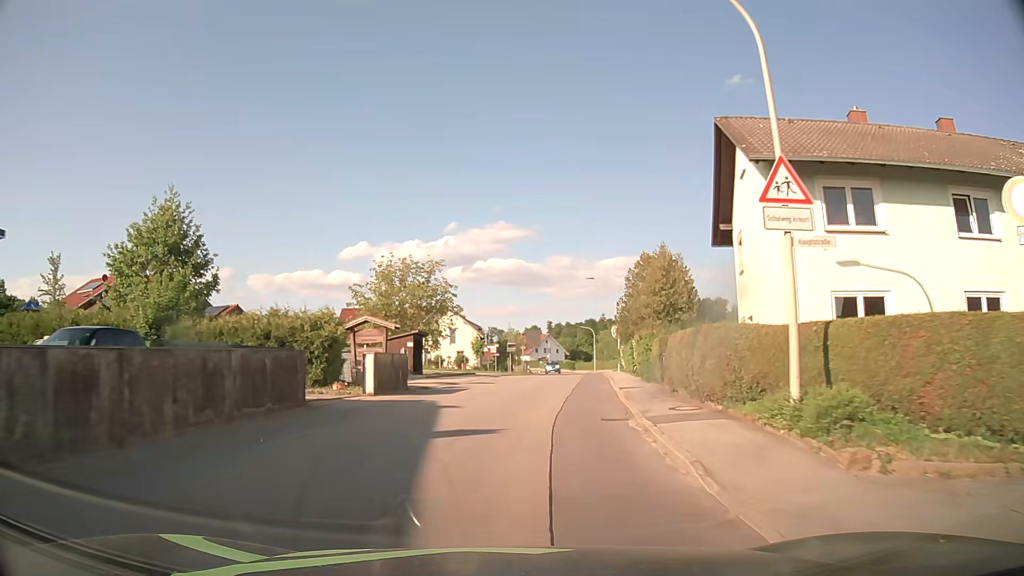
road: tertiary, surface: asphalt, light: Day
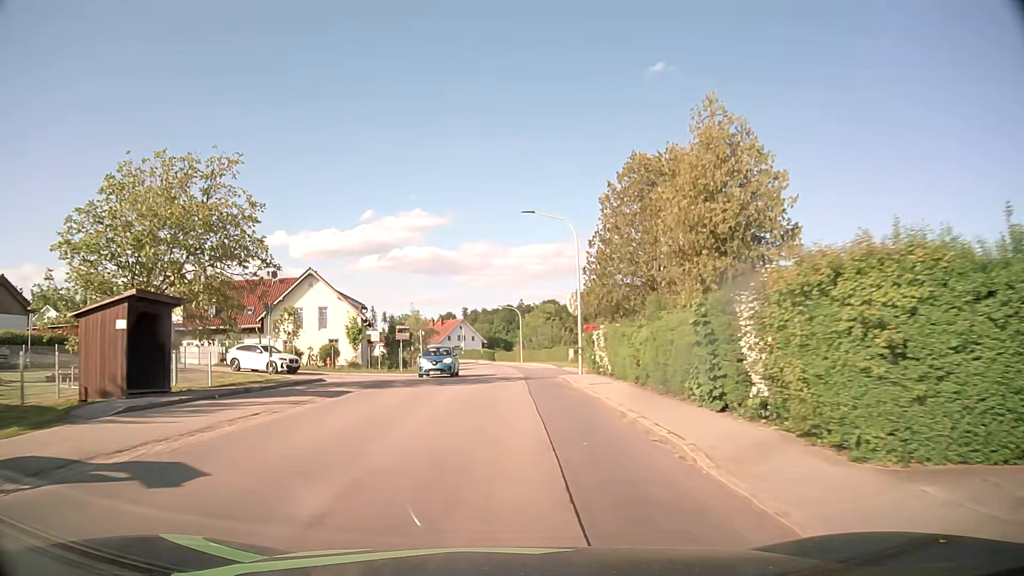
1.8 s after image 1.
(+1.7, +24.0) m; +7°
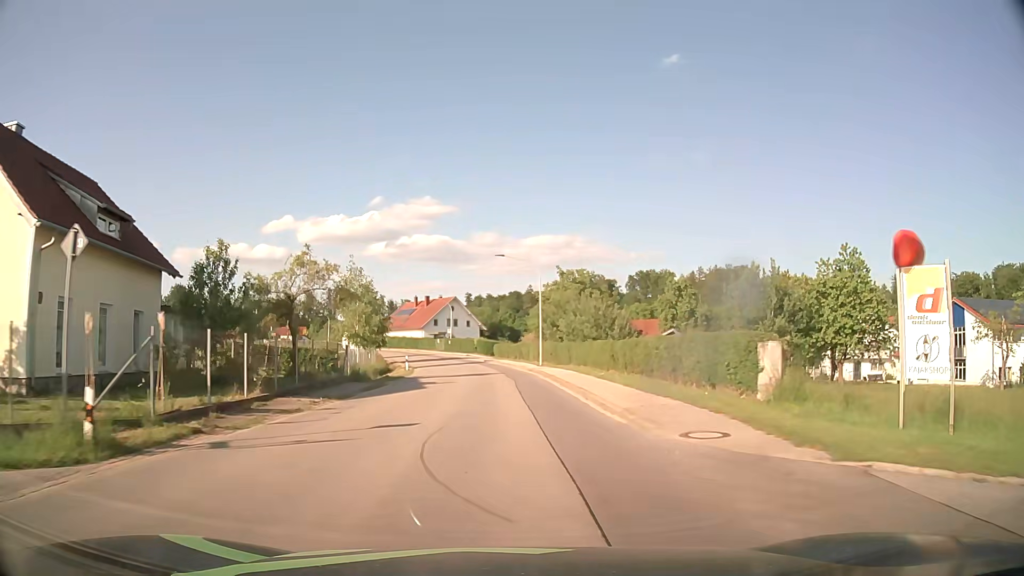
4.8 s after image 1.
(+0.1, +40.4) m; -1°
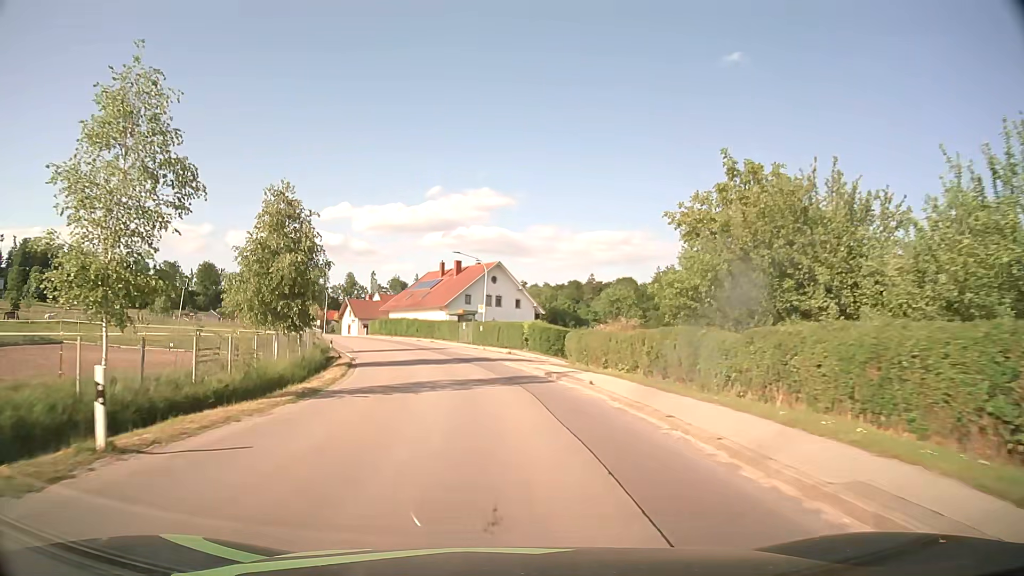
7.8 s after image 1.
(-1.3, +40.3) m; -4°
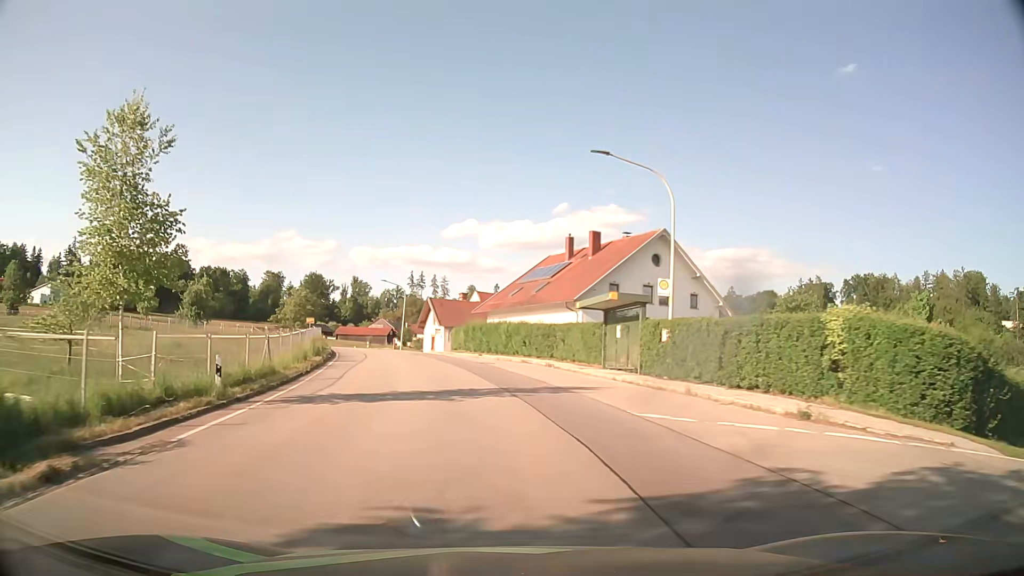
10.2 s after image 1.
(-2.6, +31.6) m; -11°
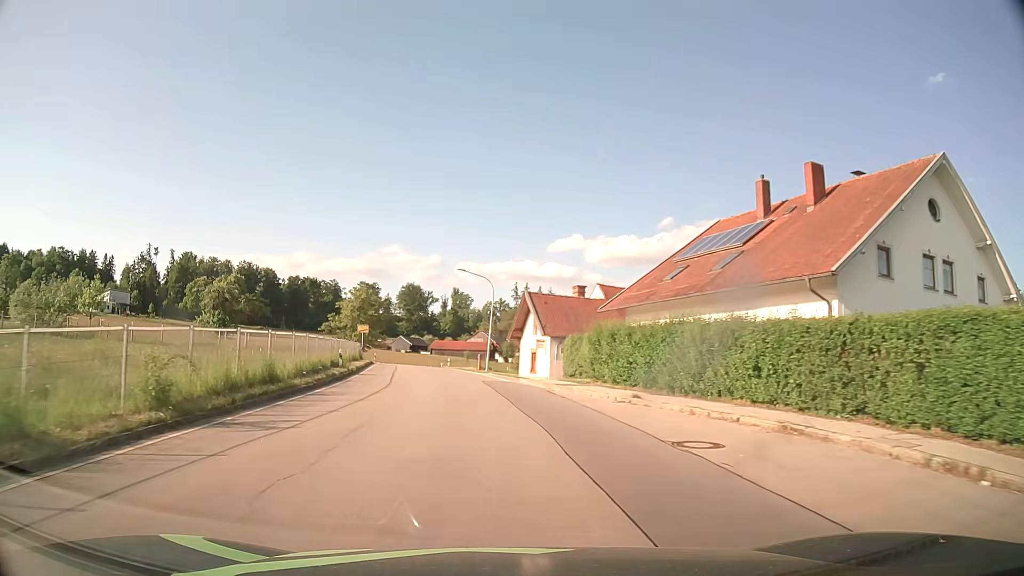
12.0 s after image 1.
(-1.7, +23.4) m; -9°
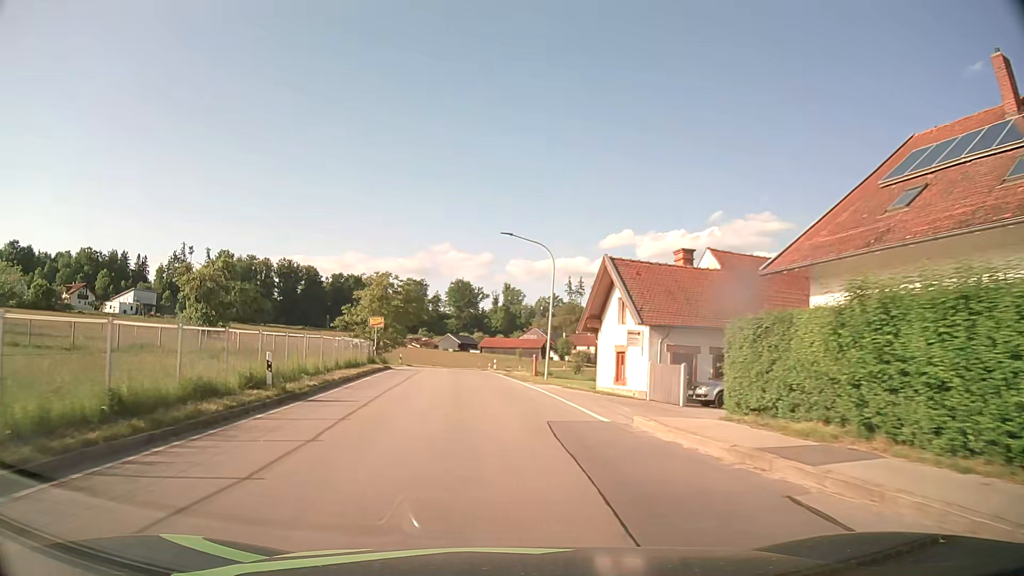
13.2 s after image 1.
(-0.6, +15.6) m; -5°
